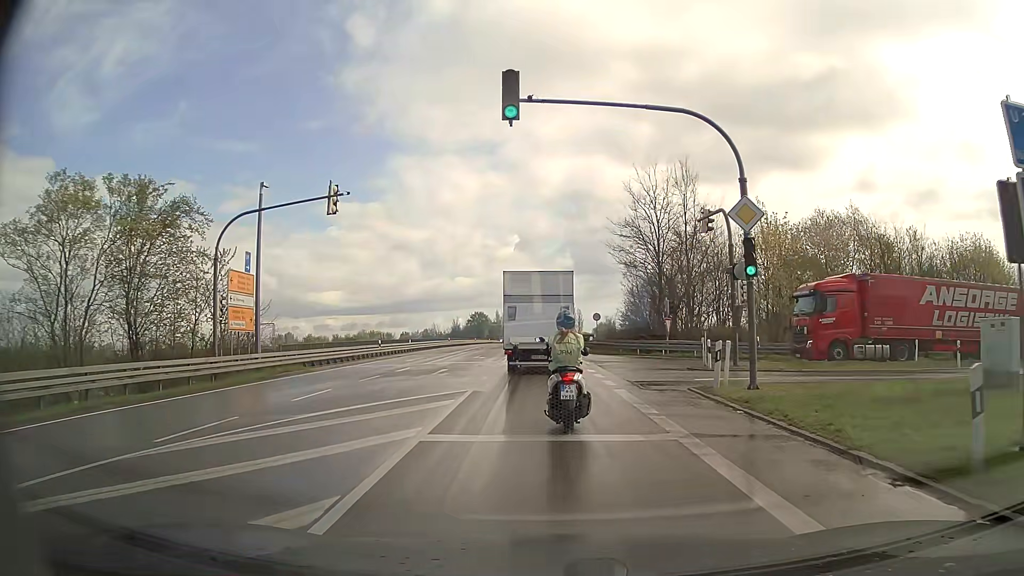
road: secondary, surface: asphalt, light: Day
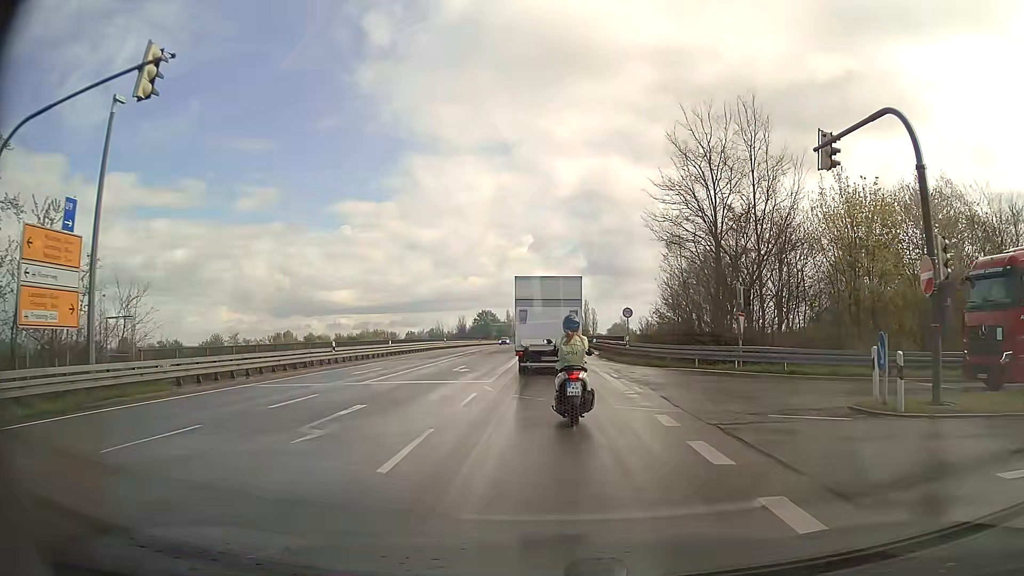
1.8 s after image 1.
(-0.1, +13.3) m; -1°
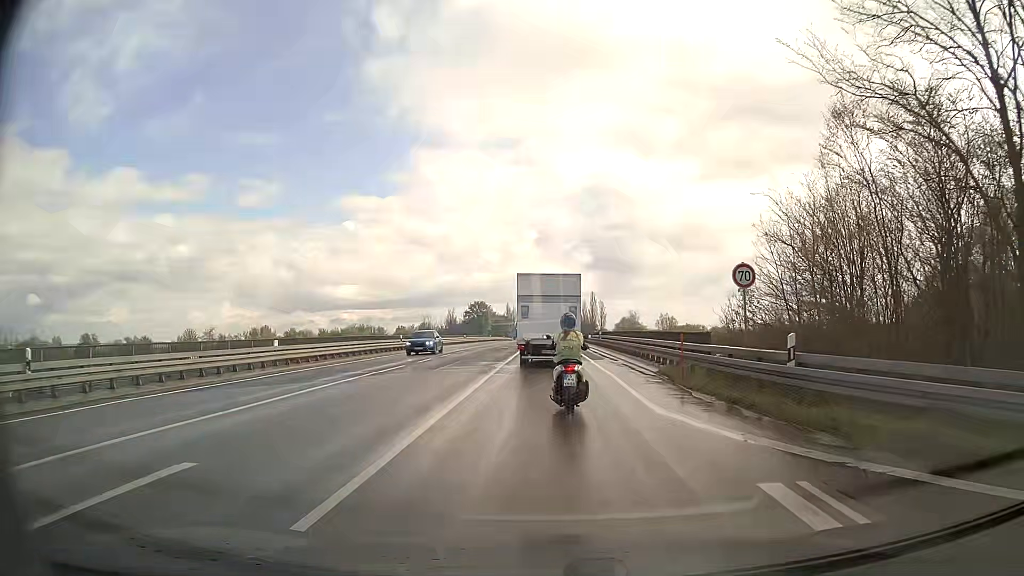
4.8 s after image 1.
(+0.1, +23.8) m; 0°
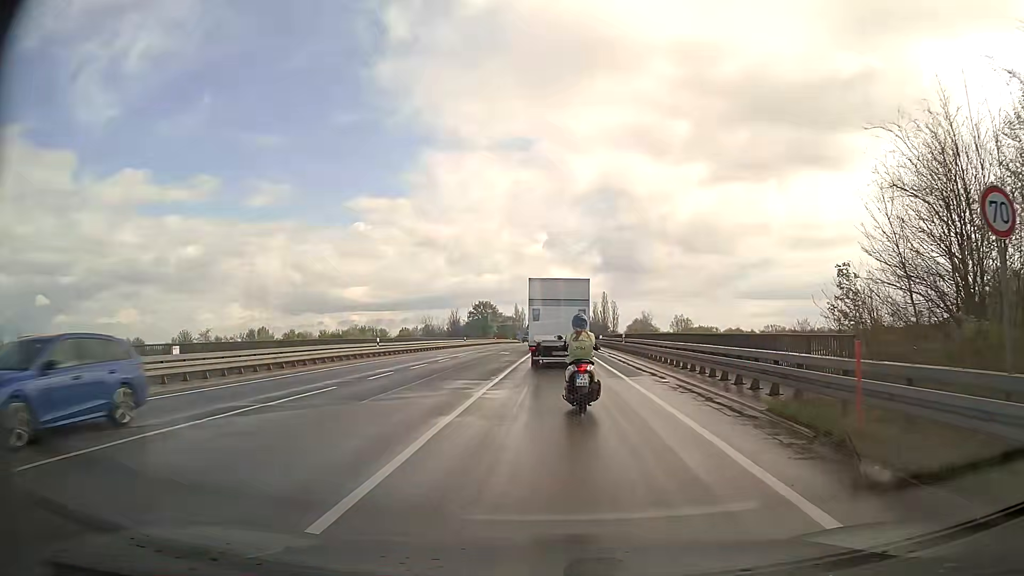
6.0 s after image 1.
(-0.1, +9.9) m; -1°
(0, +10) (0, +20) (0, +30) (0, +40) (0, +50) (0, +60) (0, +70) (0, +80) (+1, +90) (+1, +100) m
